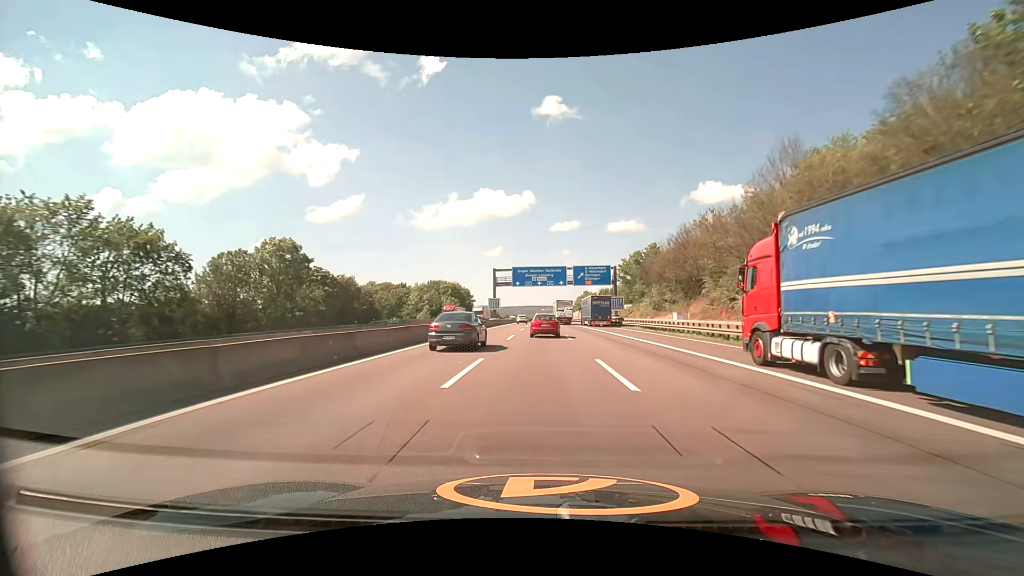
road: motorway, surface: asphalt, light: Day
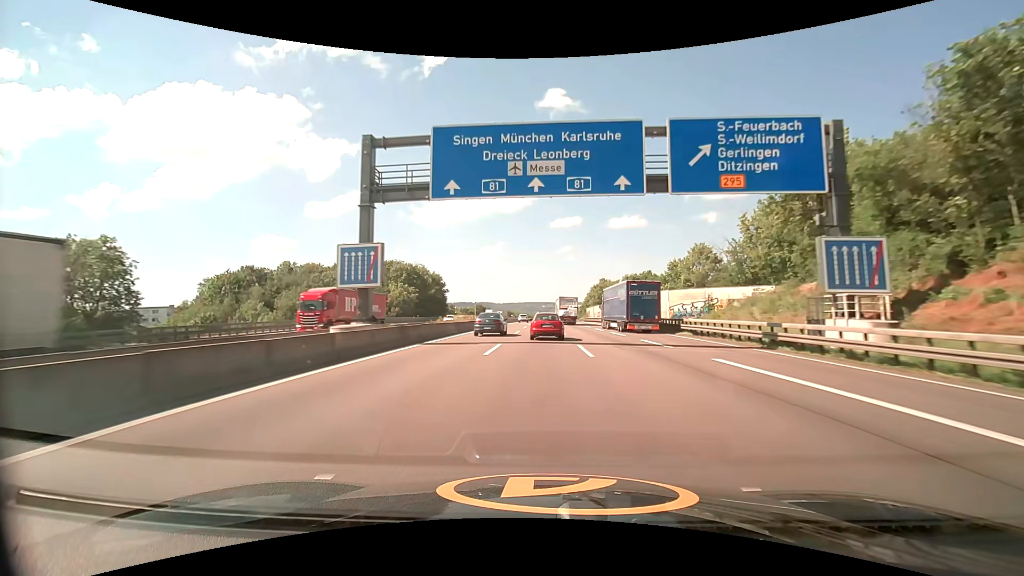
(+0.2, +64.7) m; 0°
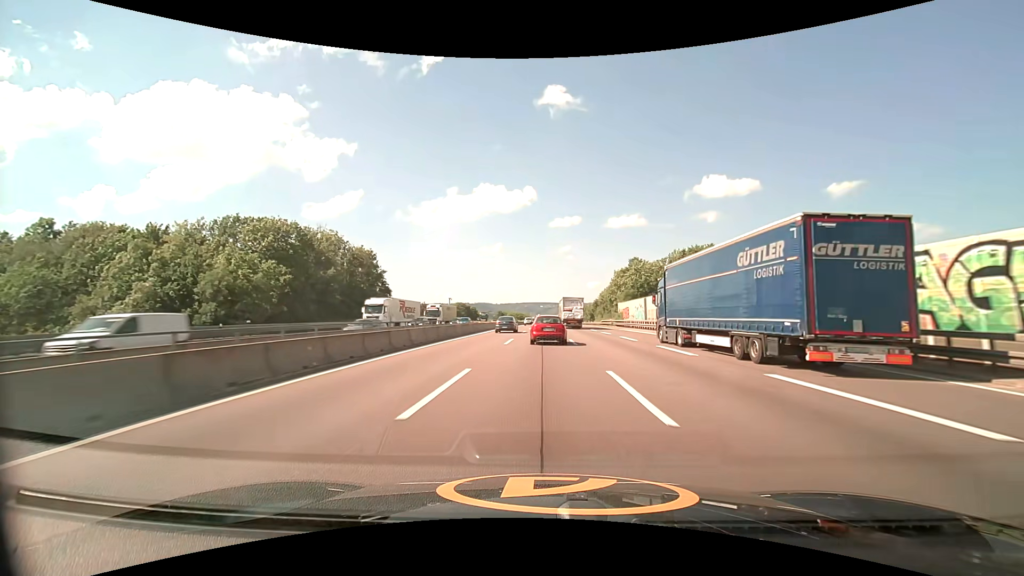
(+0.1, +63.5) m; 0°
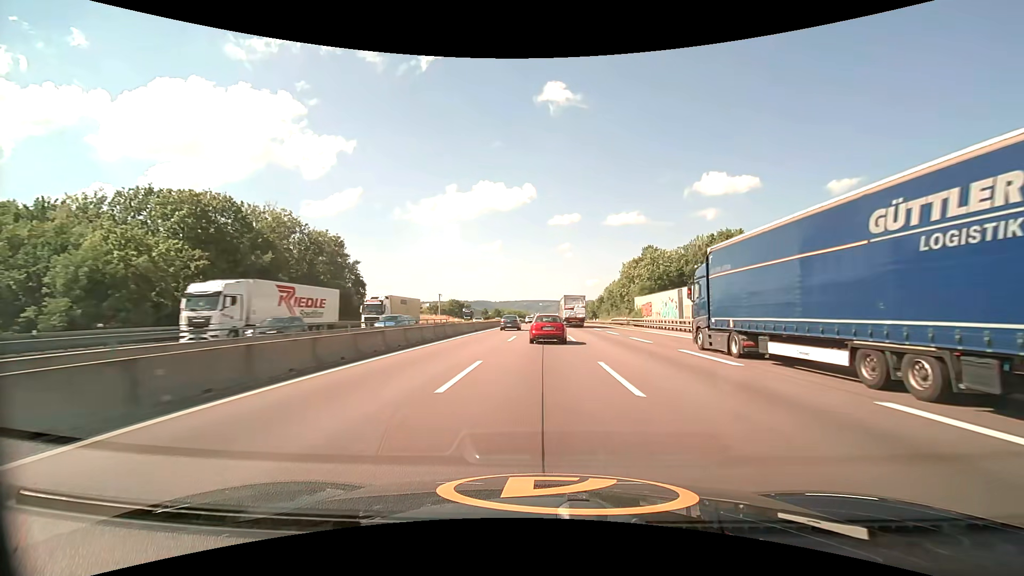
(+0.1, +15.8) m; 0°
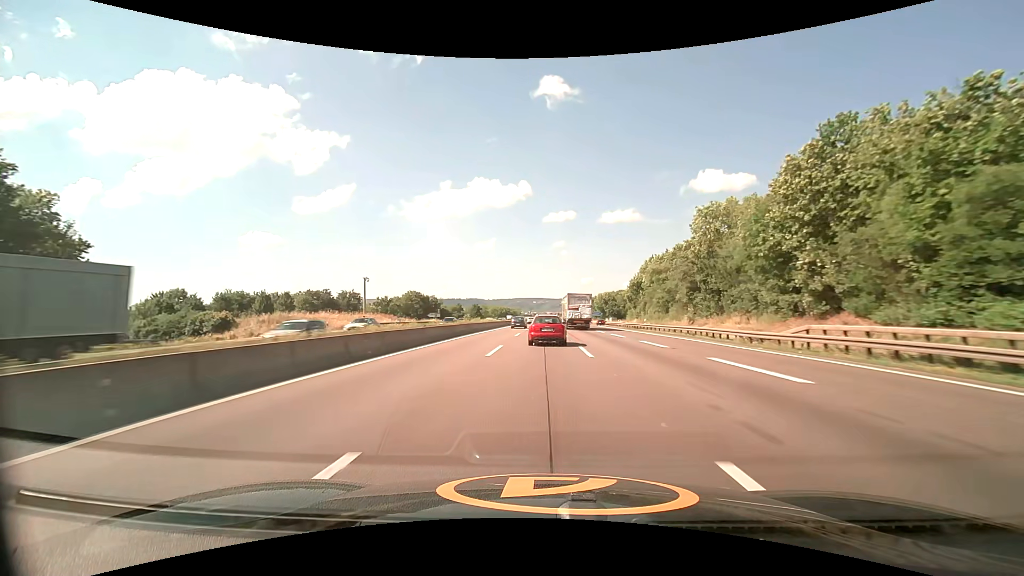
(+0.4, +63.7) m; +1°
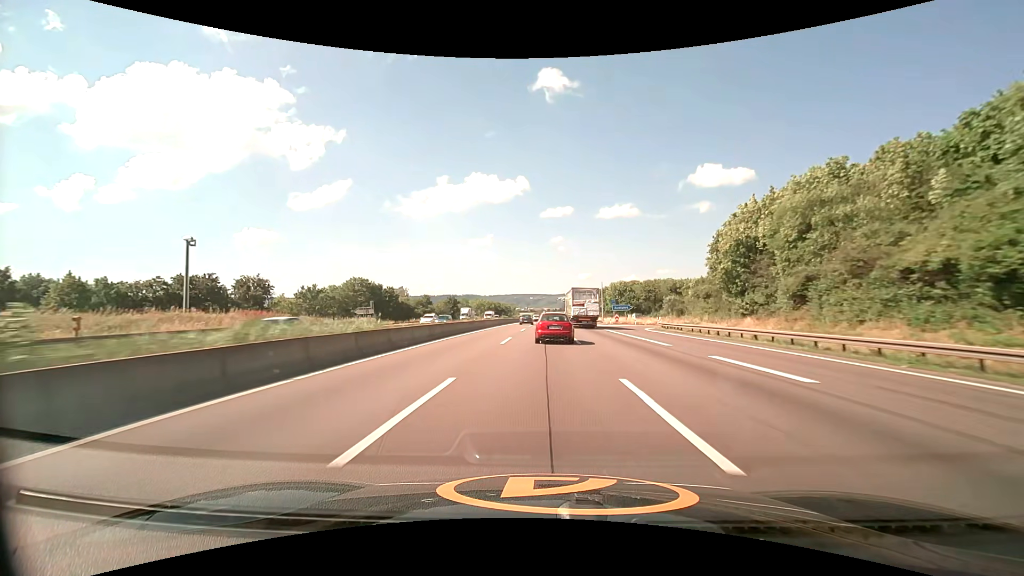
(+0.2, +48.4) m; 0°
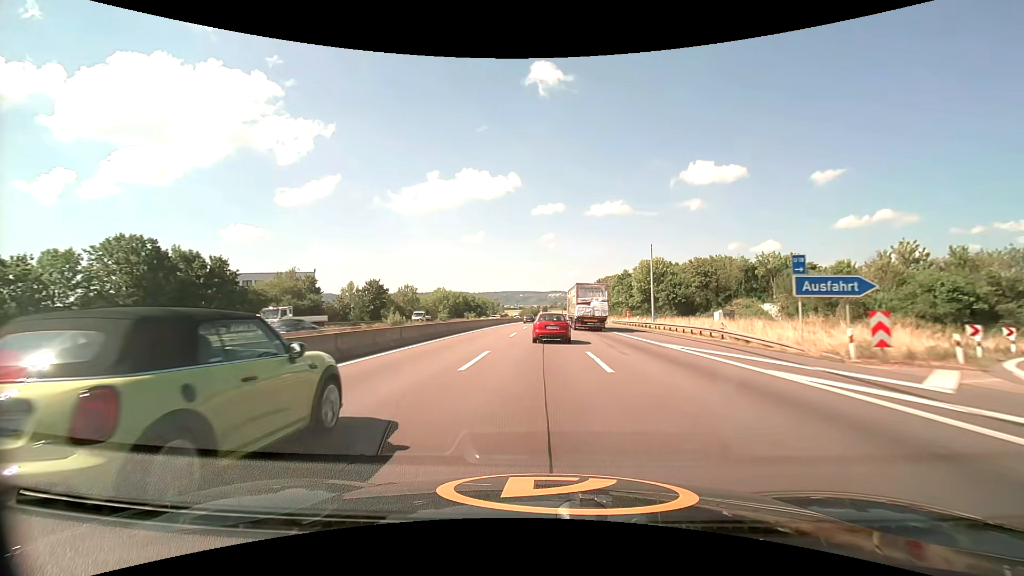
(+0.5, +64.6) m; +1°
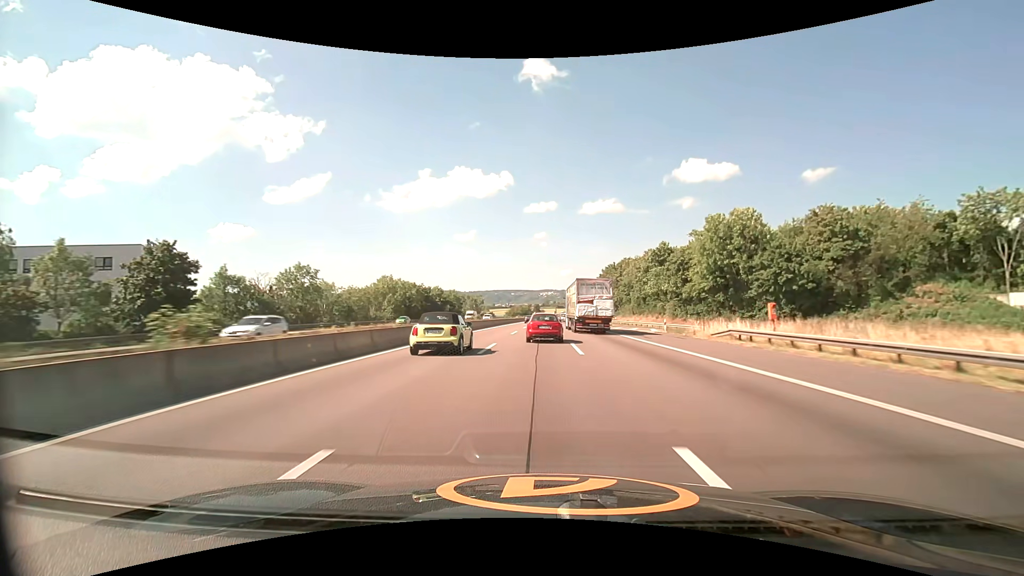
(+0.4, +48.7) m; +1°
(0, +10) (0, +20) (0, +30) (0, +40) (0, +50) (0, +60) (+1, +70) (+1, +80) (+1, +90) (+1, +100) m
